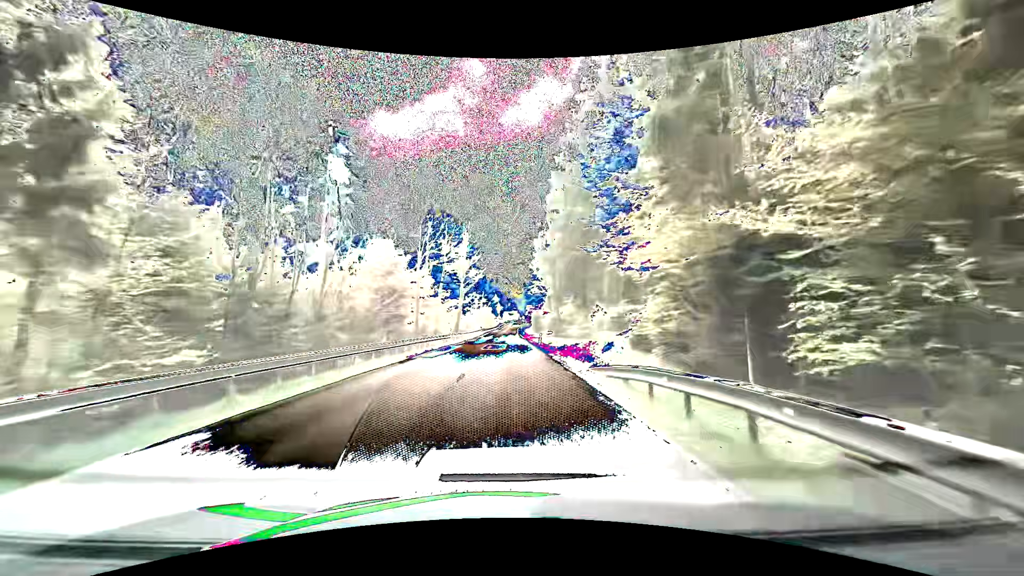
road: secondary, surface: asphalt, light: Day
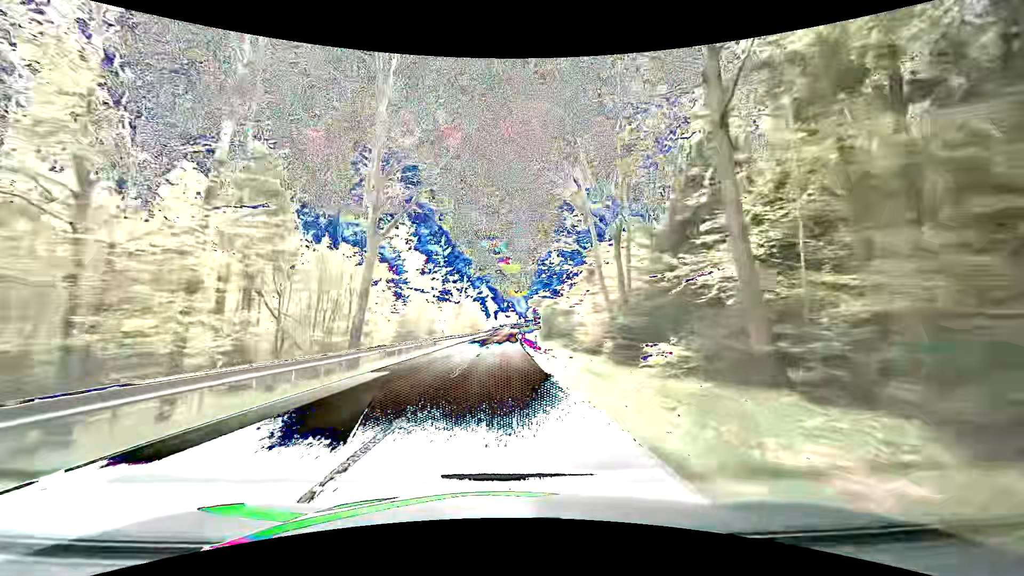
(+0.7, +50.5) m; +1°
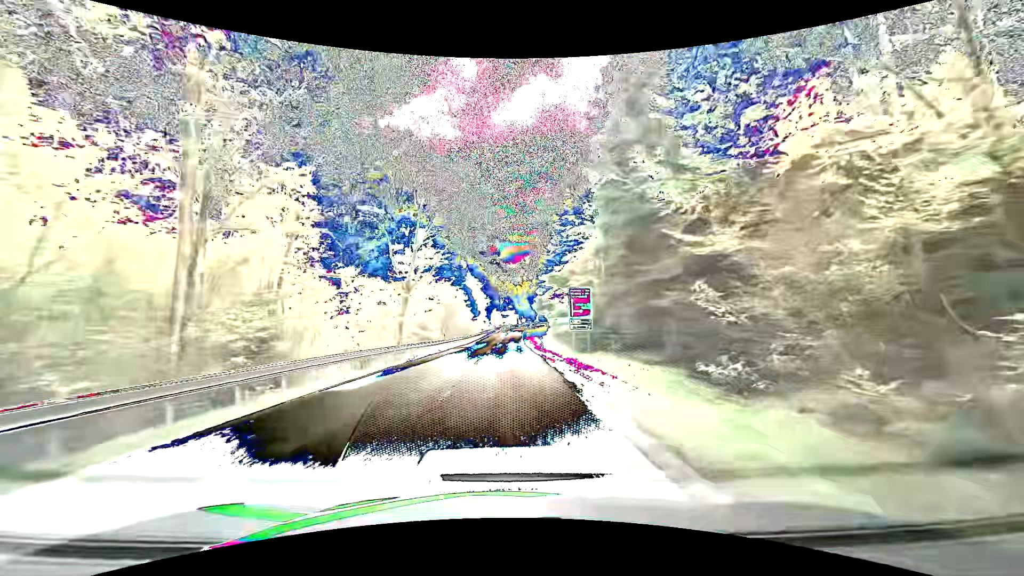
(-0.6, +49.3) m; 0°
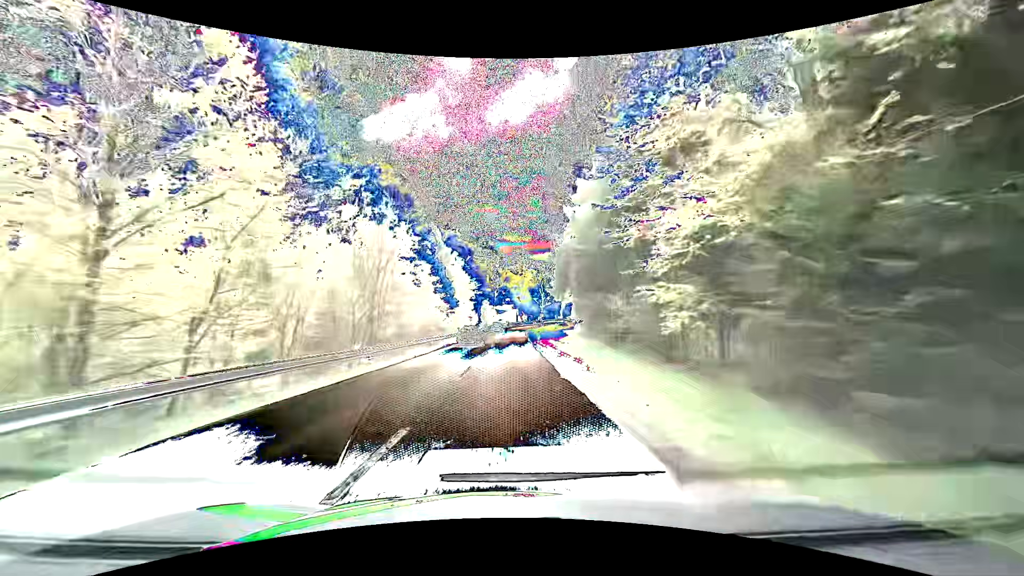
(+0.2, +39.7) m; +1°
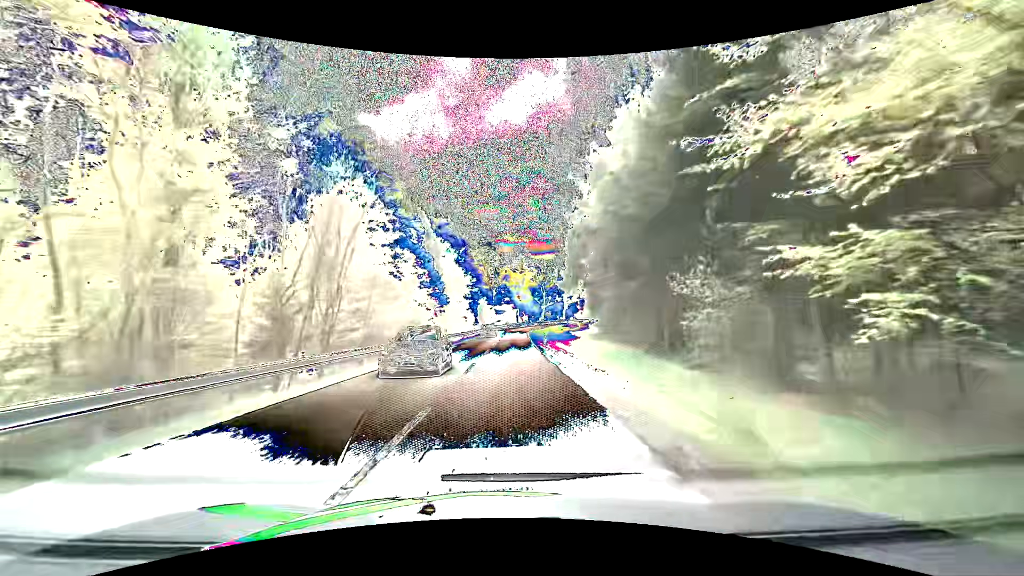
(-0.1, +9.9) m; 0°
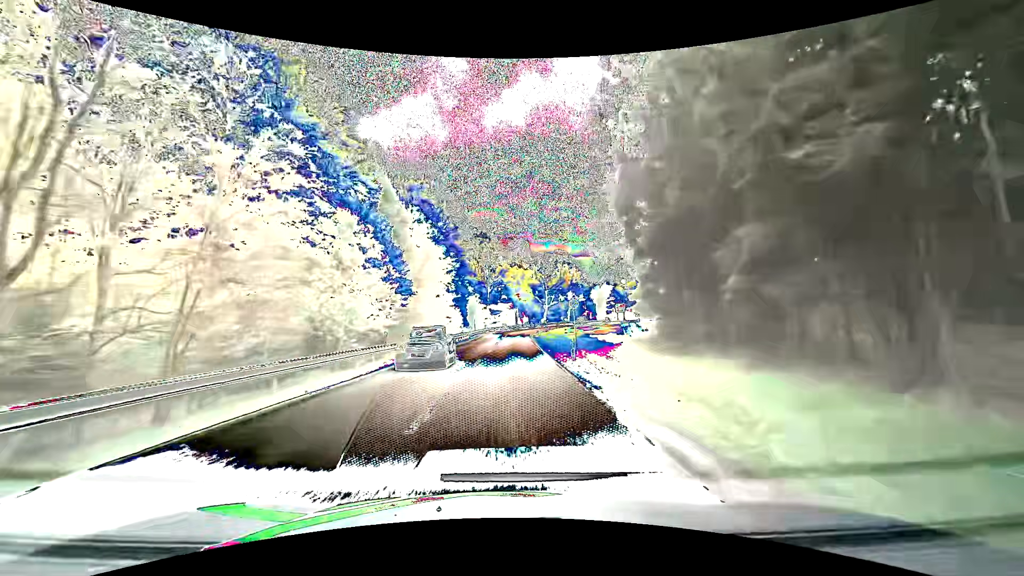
(+0.1, +19.4) m; +1°
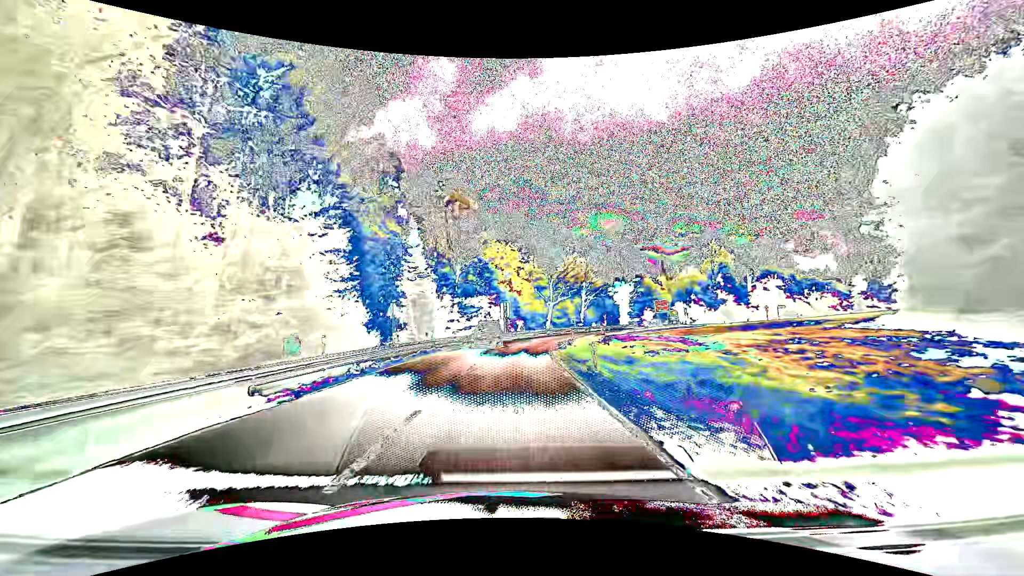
(0.0, +46.9) m; +1°
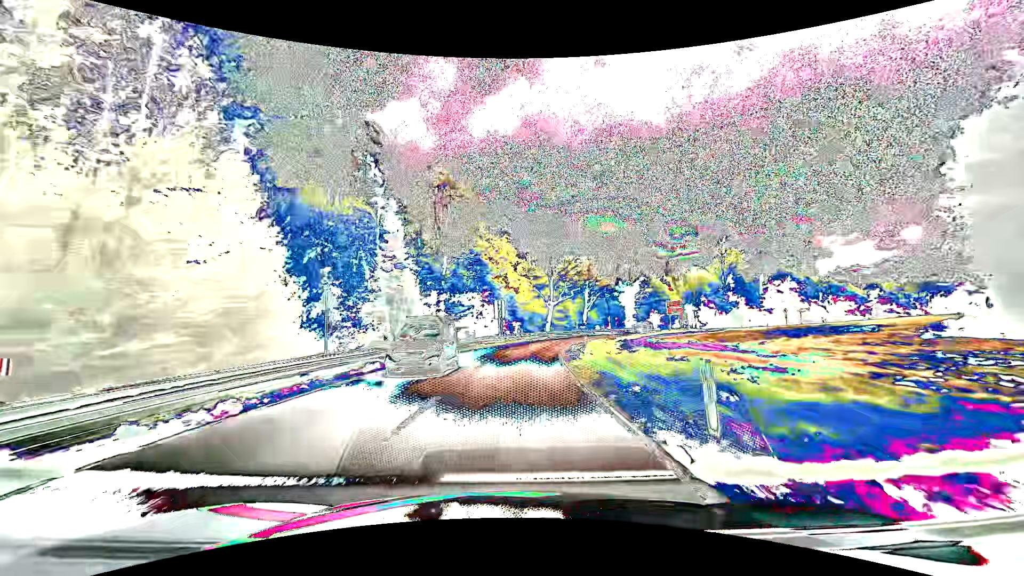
(0.0, +9.3) m; 0°
(0, +10) (+1, +20) (+1, +30) (+3, +40) (+6, +50) (+9, +59) (+13, +68) (+17, +77) (+23, +85) (+31, +91) m
